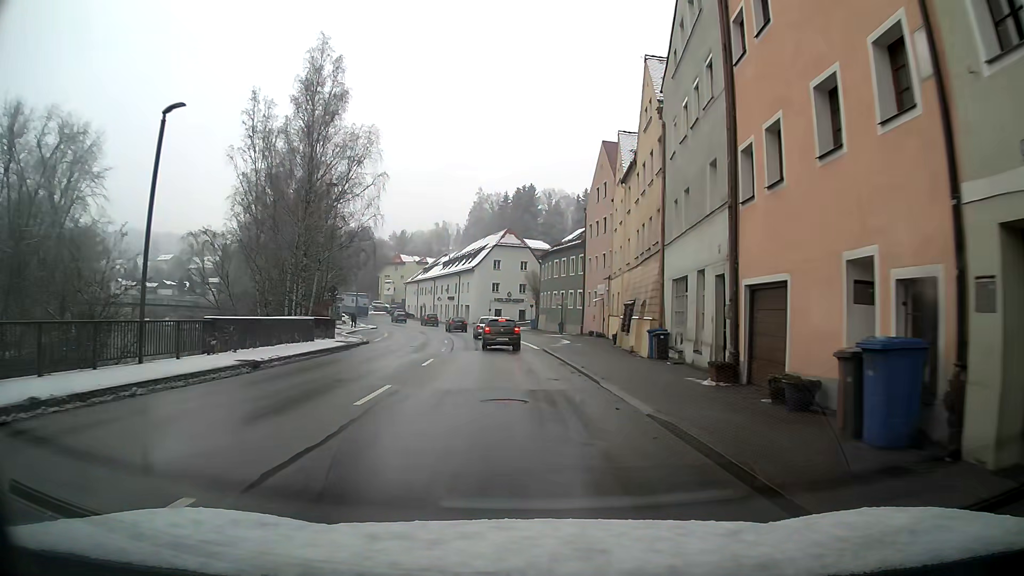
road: primary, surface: asphalt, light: Day
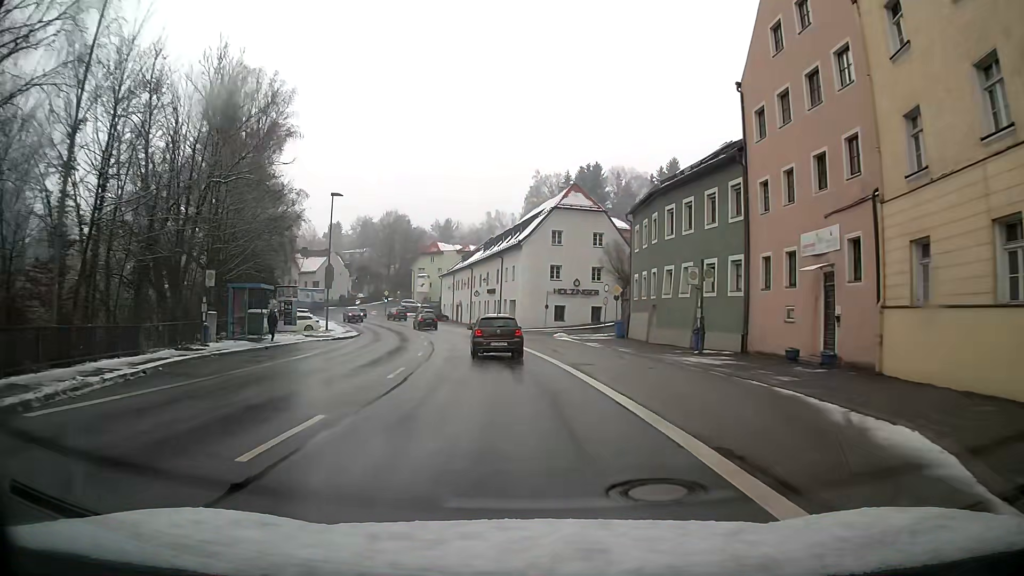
(-1.4, +31.8) m; -5°
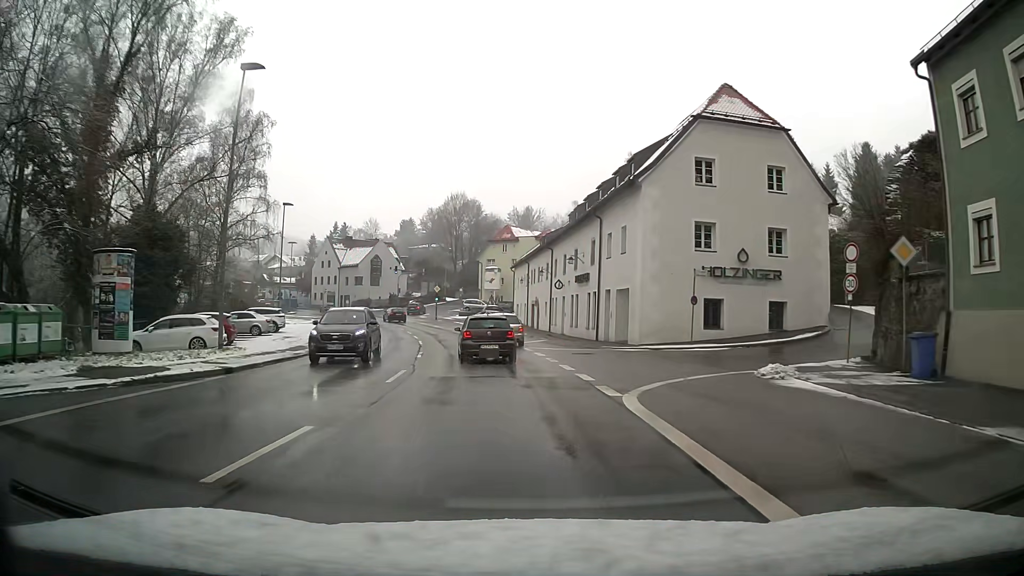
(-1.8, +28.2) m; -8°
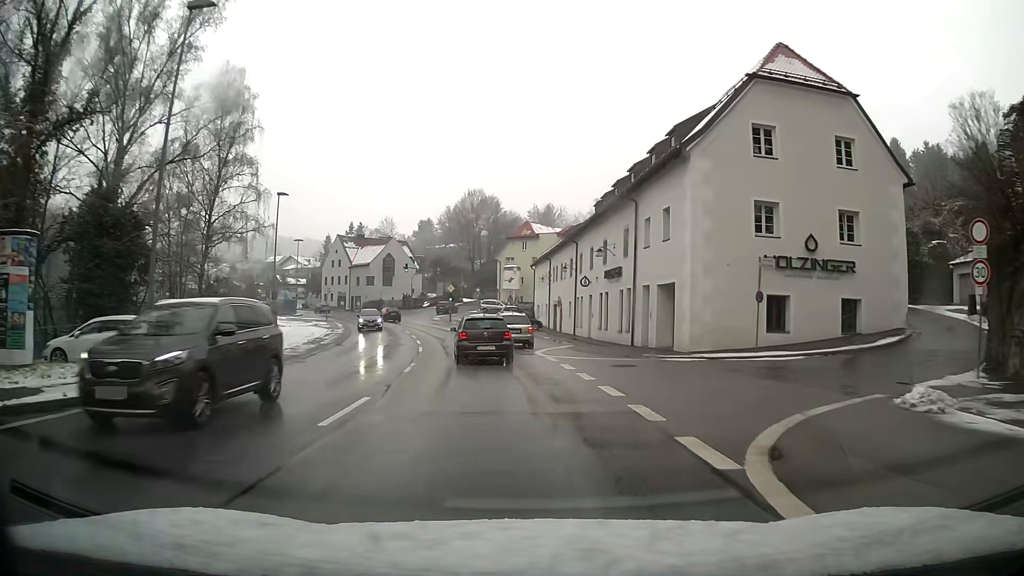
(-0.1, +6.0) m; -2°
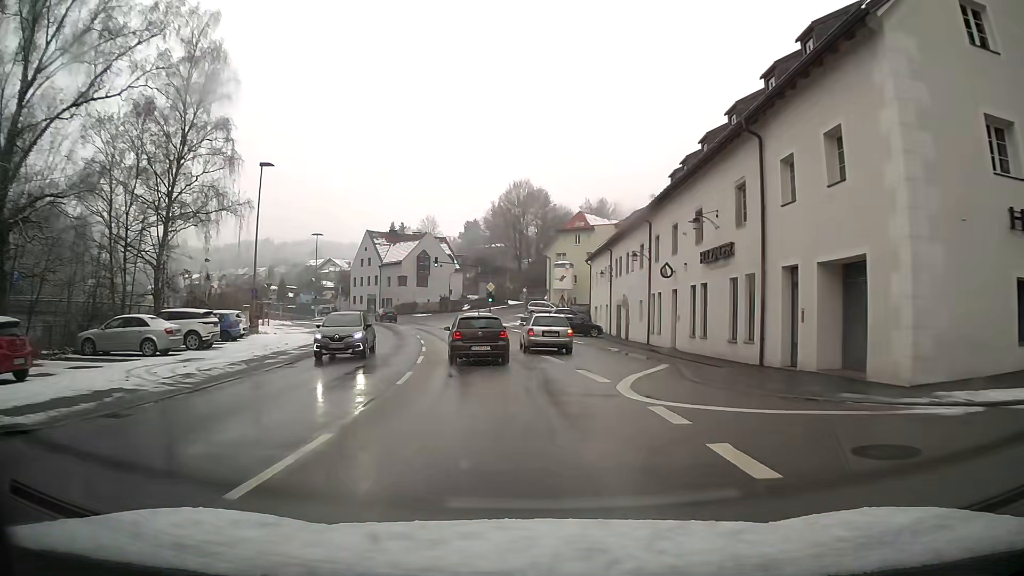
(-0.5, +12.5) m; -4°
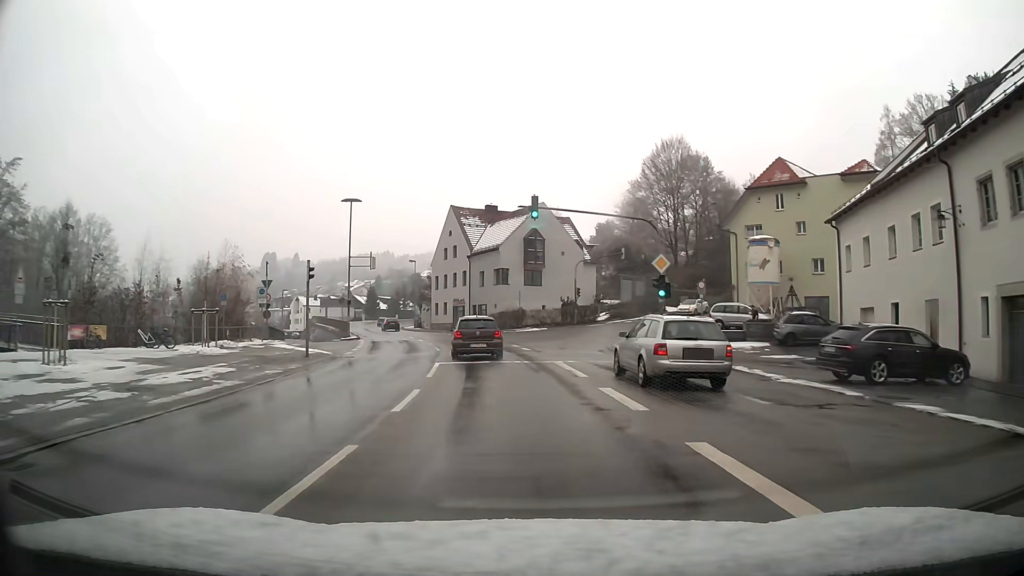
(-3.1, +33.5) m; -11°
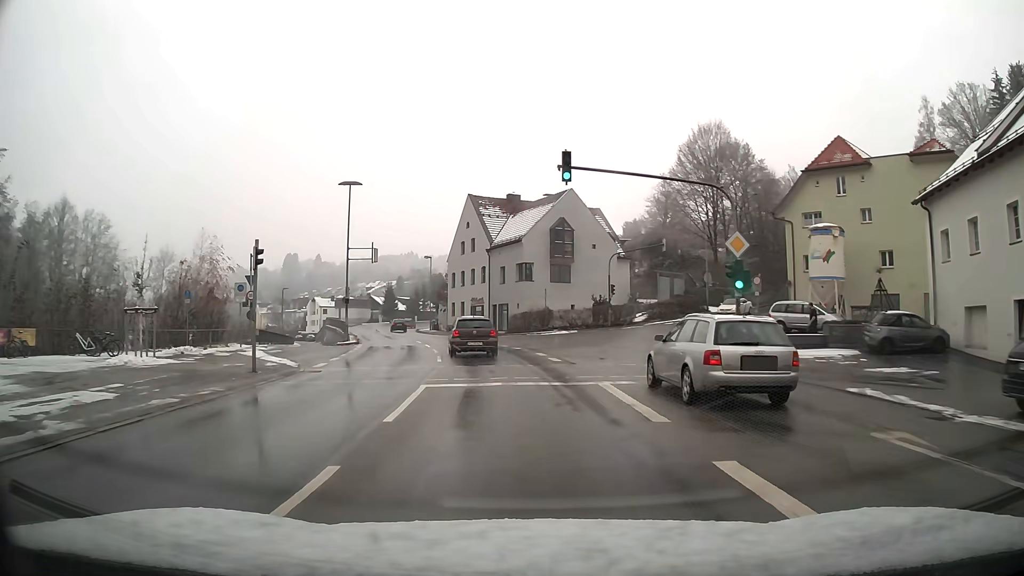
(-0.1, +7.1) m; -2°
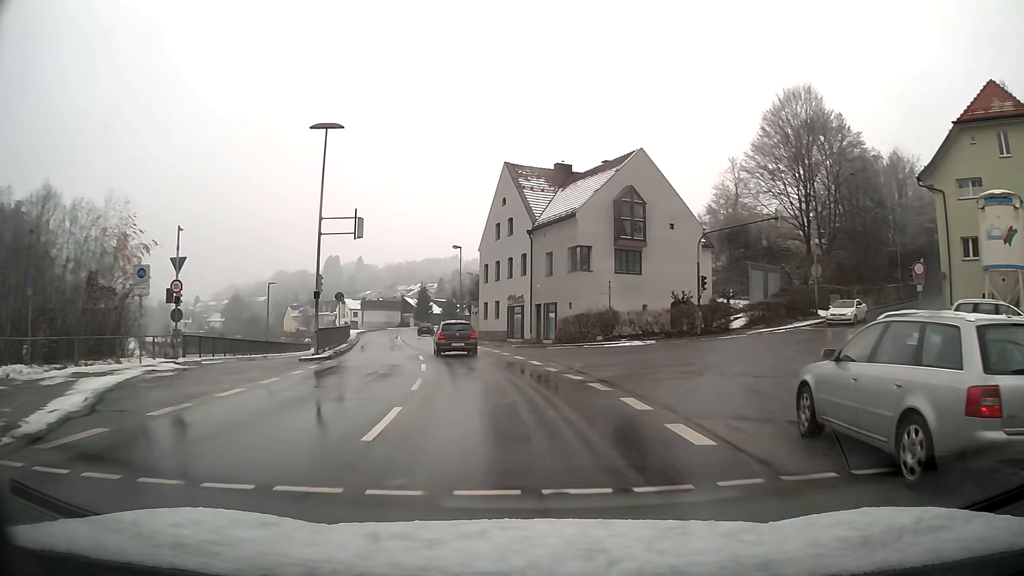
(-0.5, +14.3) m; -4°
(0, +10) (-1, +20) (-3, +30) (-5, +40) (-7, +49) (-9, +59) (-10, +69) (-11, +79) (-11, +89) (-10, +99) m
